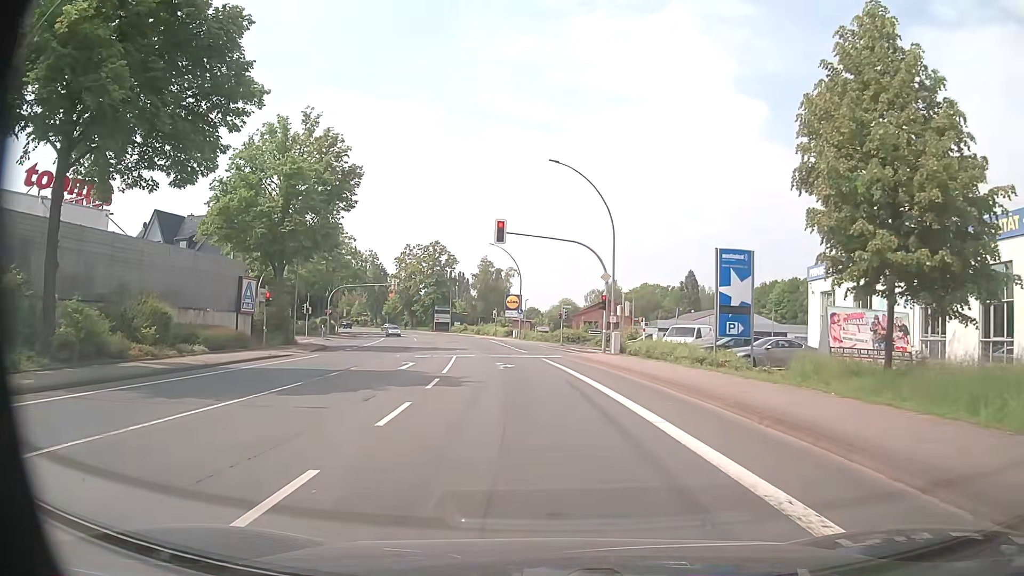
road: primary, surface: asphalt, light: Day
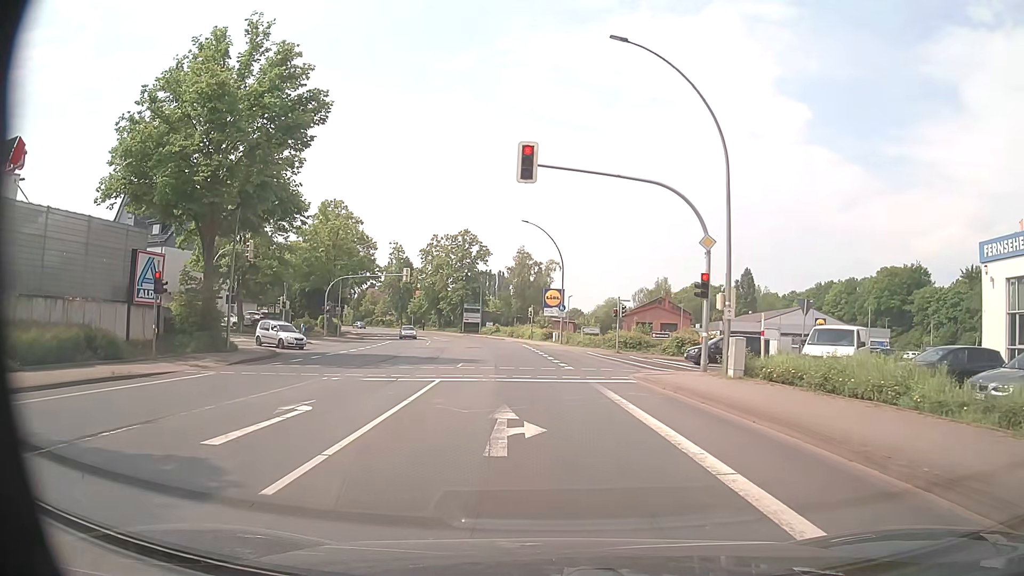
(-0.5, +15.3) m; -4°
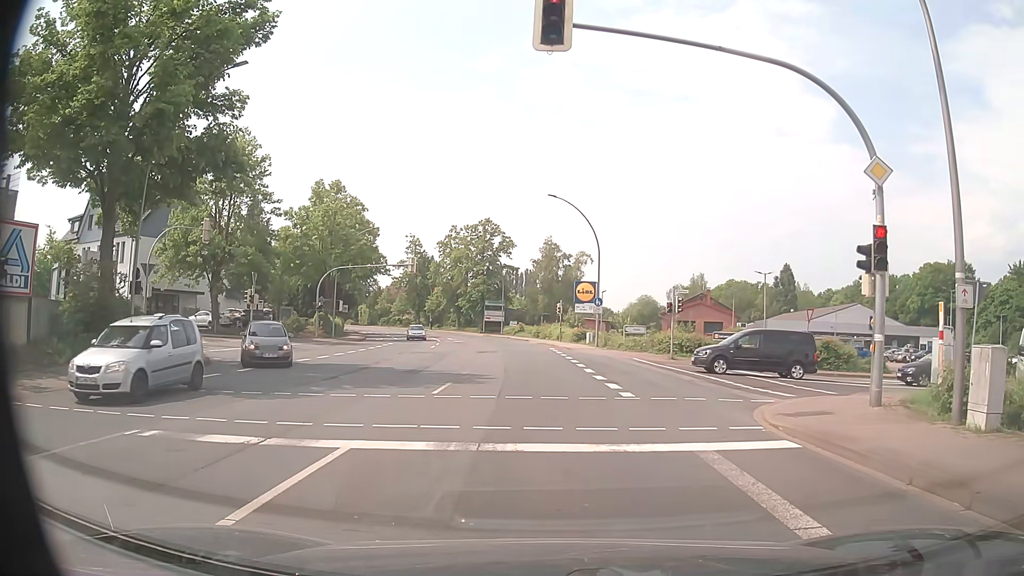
(-0.2, +9.8) m; -1°
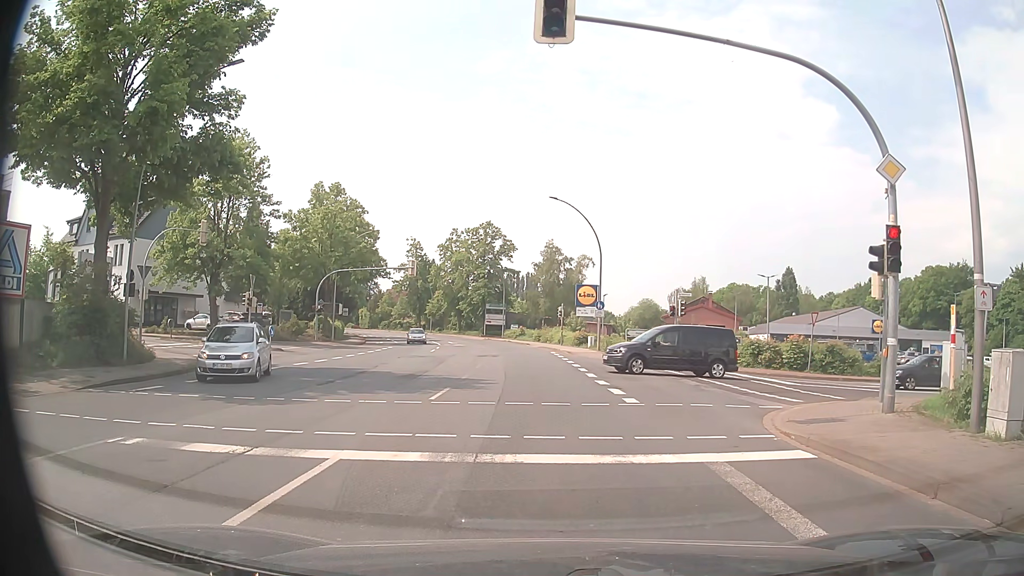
(0.0, +0.6) m; 0°
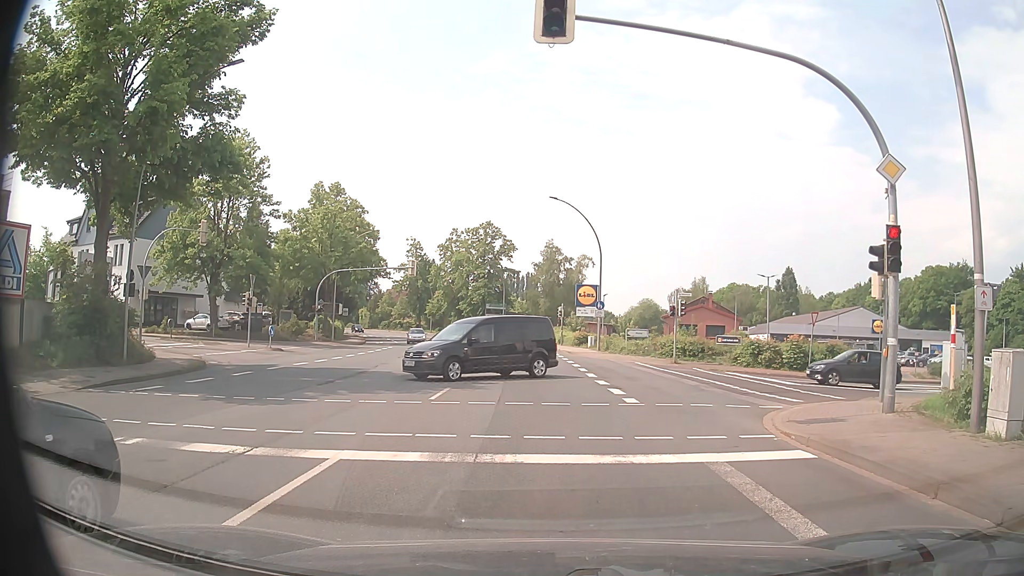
(0.0, 0.0) m; 0°
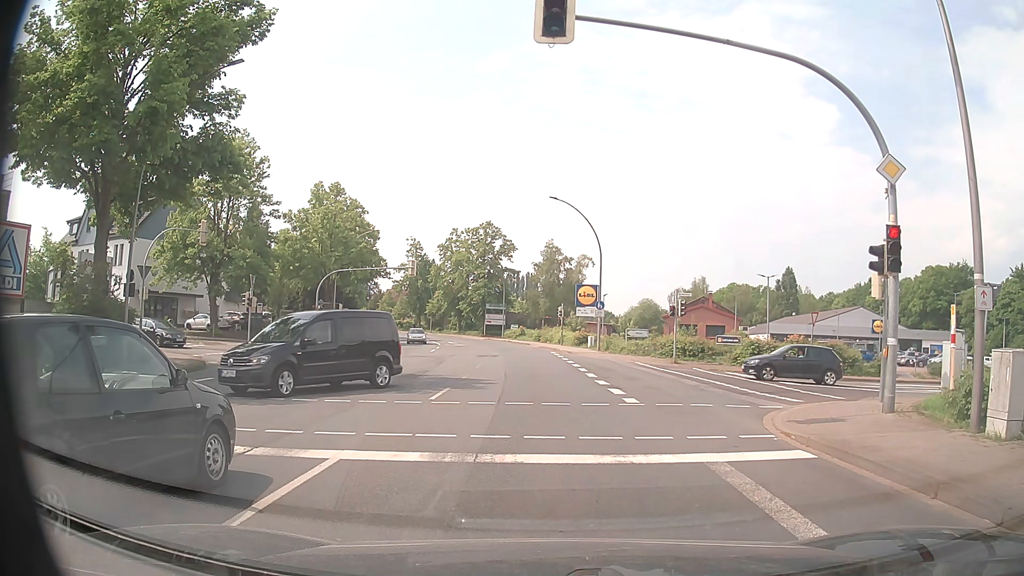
(0.0, 0.0) m; 0°
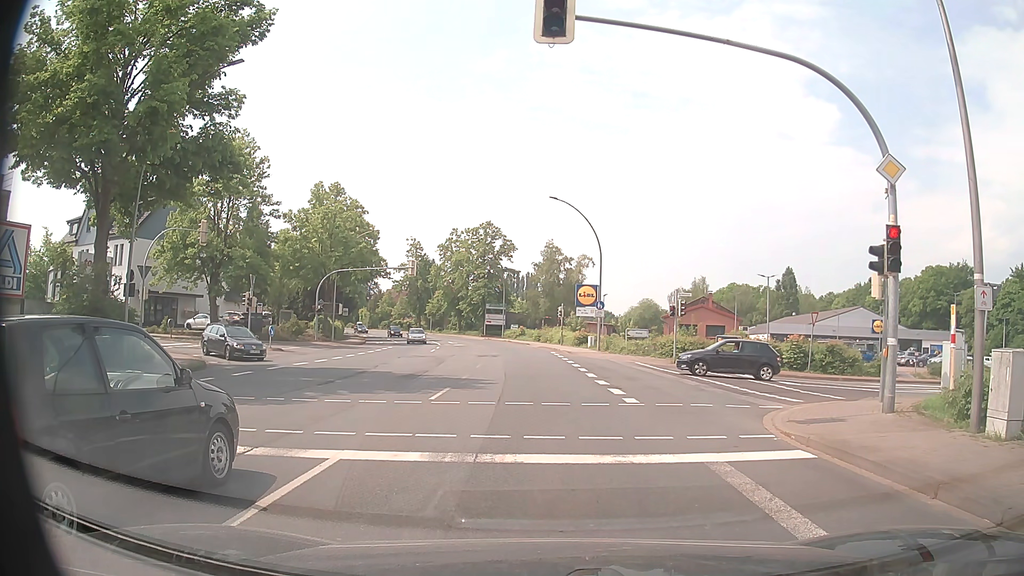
(0.0, 0.0) m; 0°
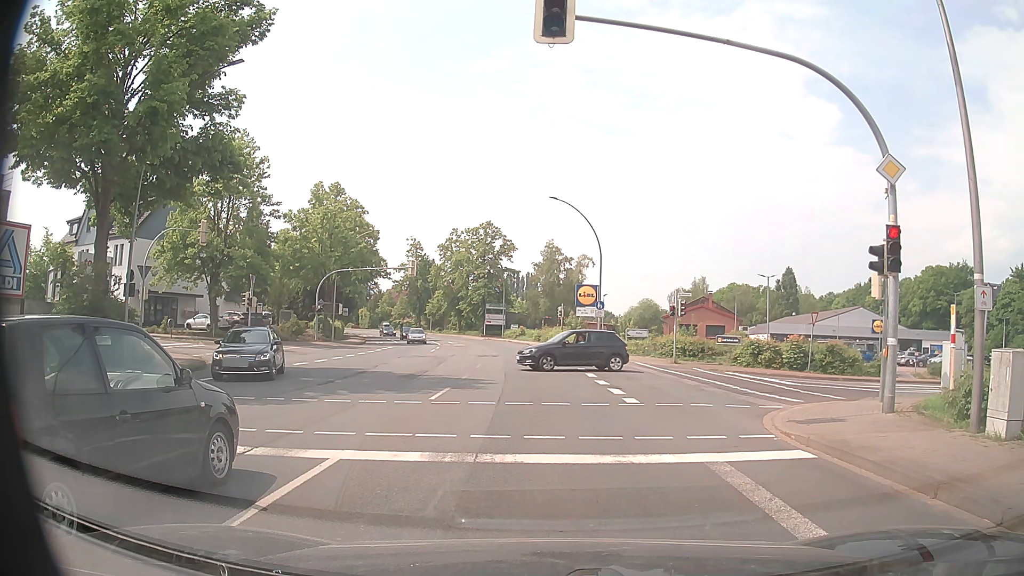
(0.0, 0.0) m; 0°
(0, +10) (-1, +20) (-1, +30) (-2, +40) (-4, +50) (-5, +60) (-8, +69) (-11, +79) (-14, +88) (-18, +98) m
